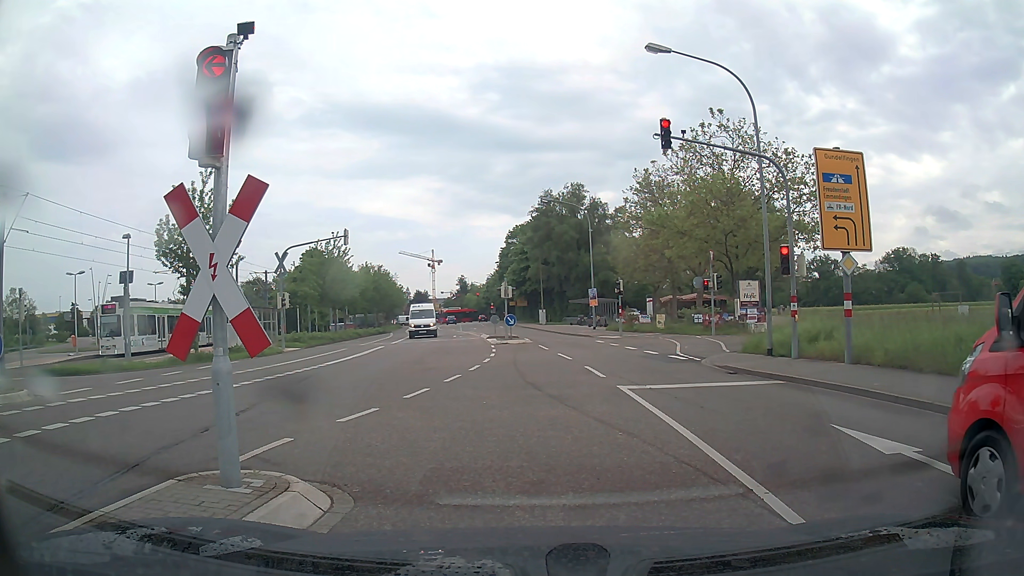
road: tertiary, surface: asphalt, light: Day
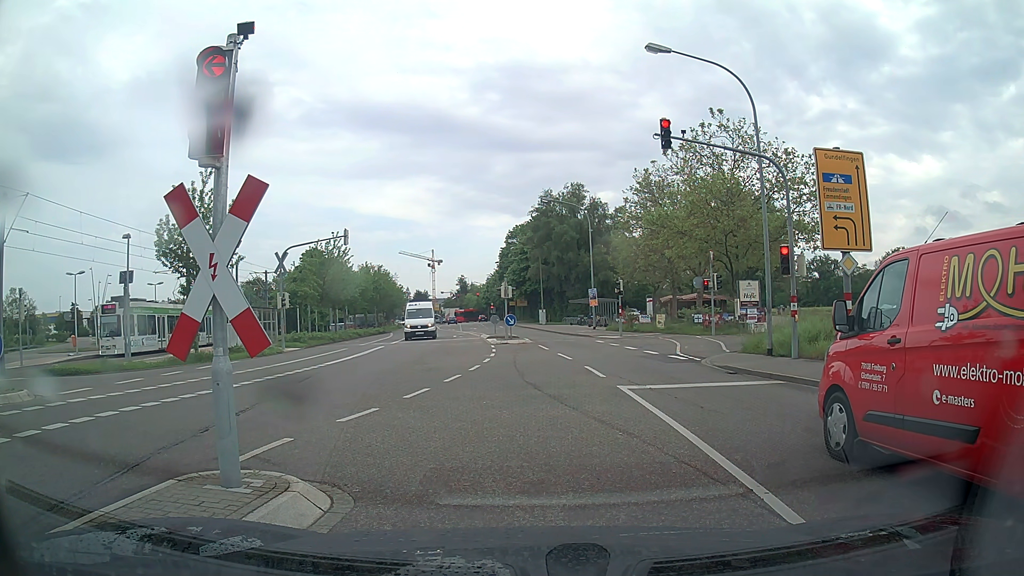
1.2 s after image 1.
(0.0, 0.0) m; 0°
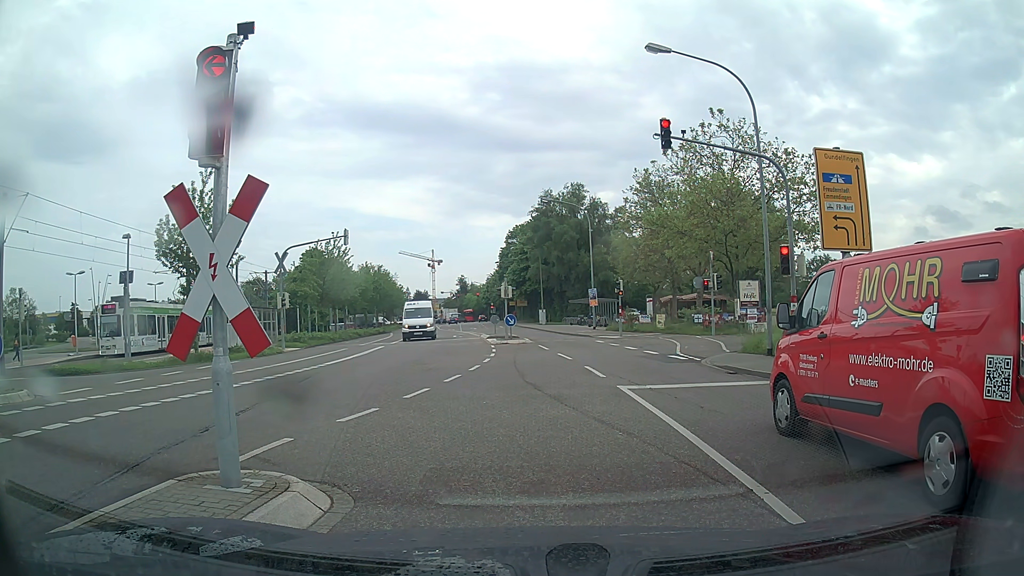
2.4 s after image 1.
(0.0, 0.0) m; 0°
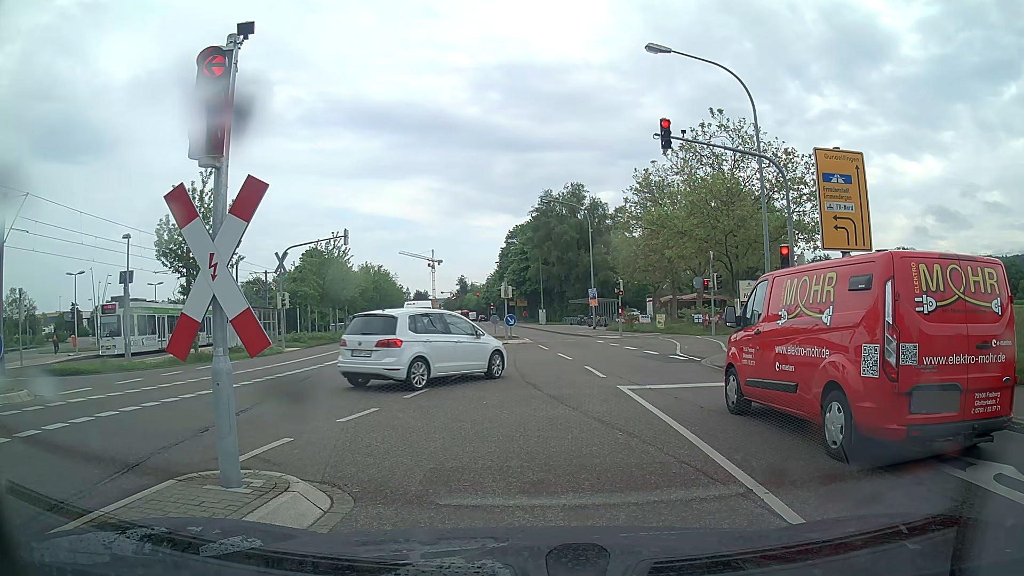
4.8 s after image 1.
(0.0, 0.0) m; 0°
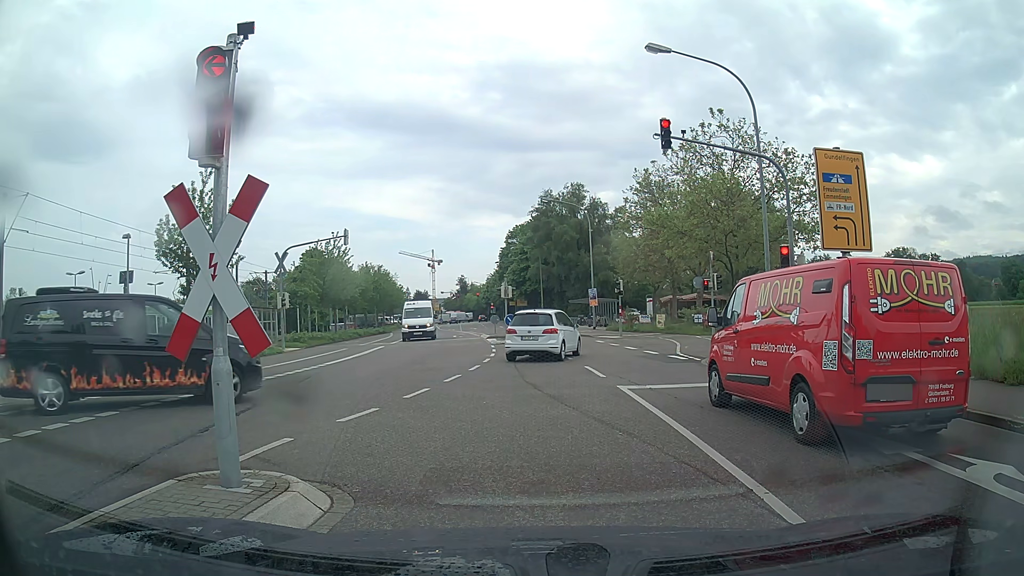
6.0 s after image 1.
(0.0, 0.0) m; 0°
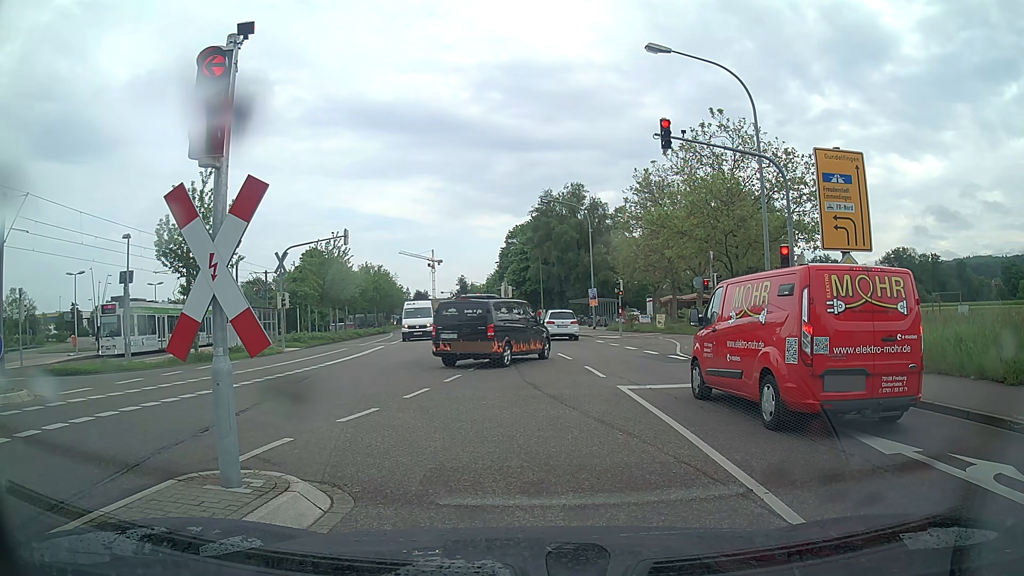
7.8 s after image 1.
(0.0, 0.0) m; 0°
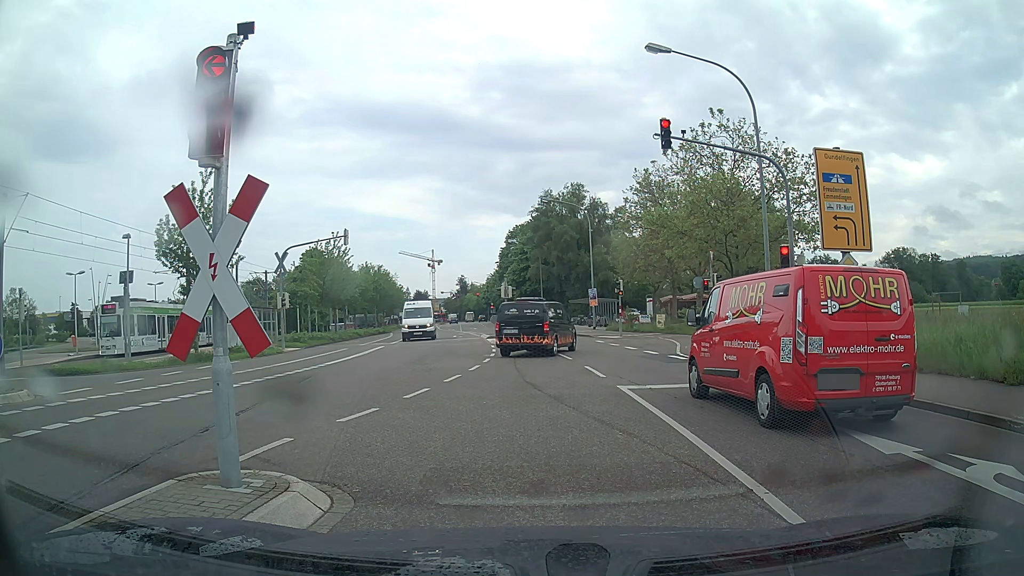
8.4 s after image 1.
(0.0, 0.0) m; 0°
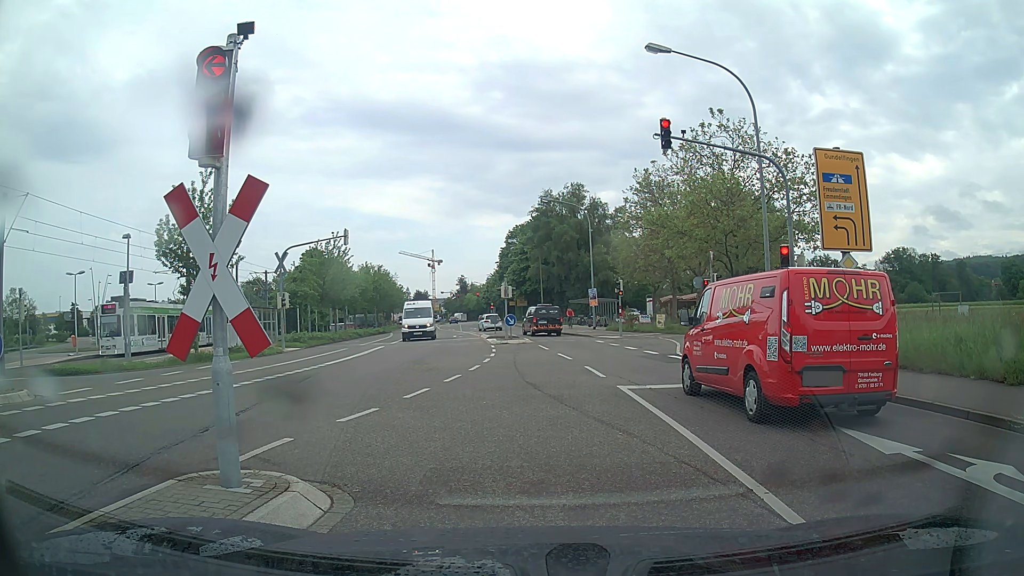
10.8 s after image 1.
(0.0, 0.0) m; 0°
